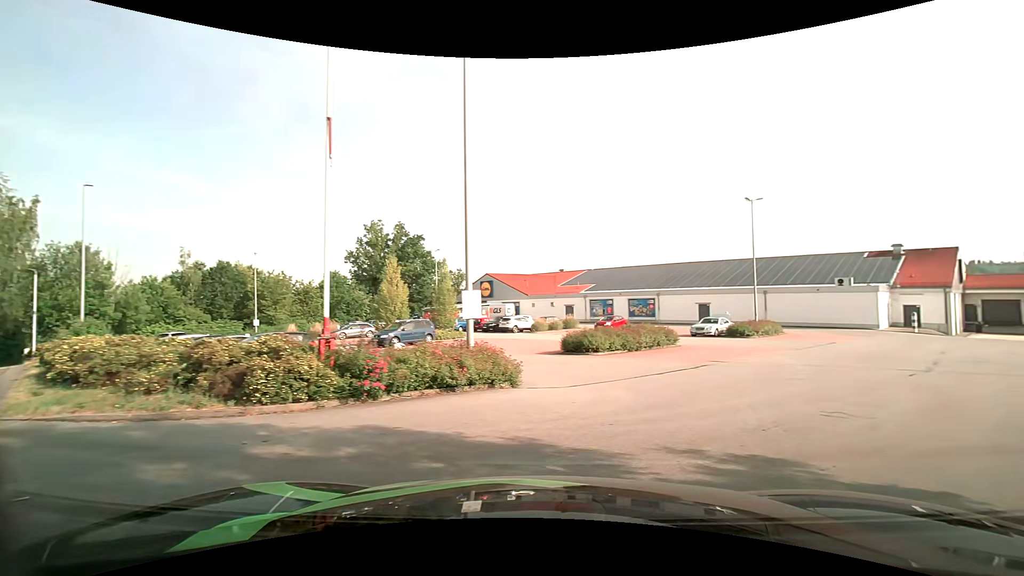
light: Day
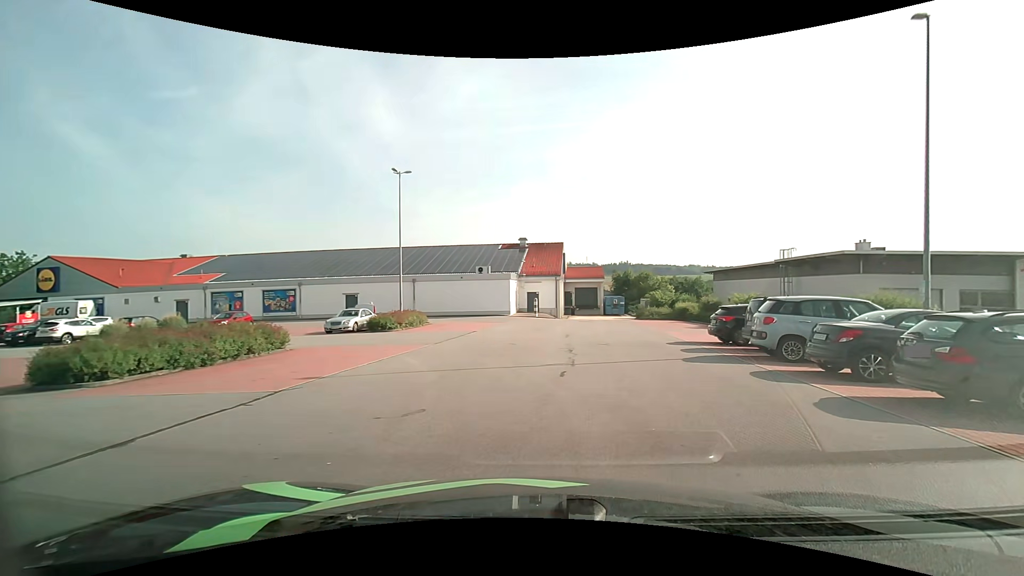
(+3.0, +7.5) m; +38°
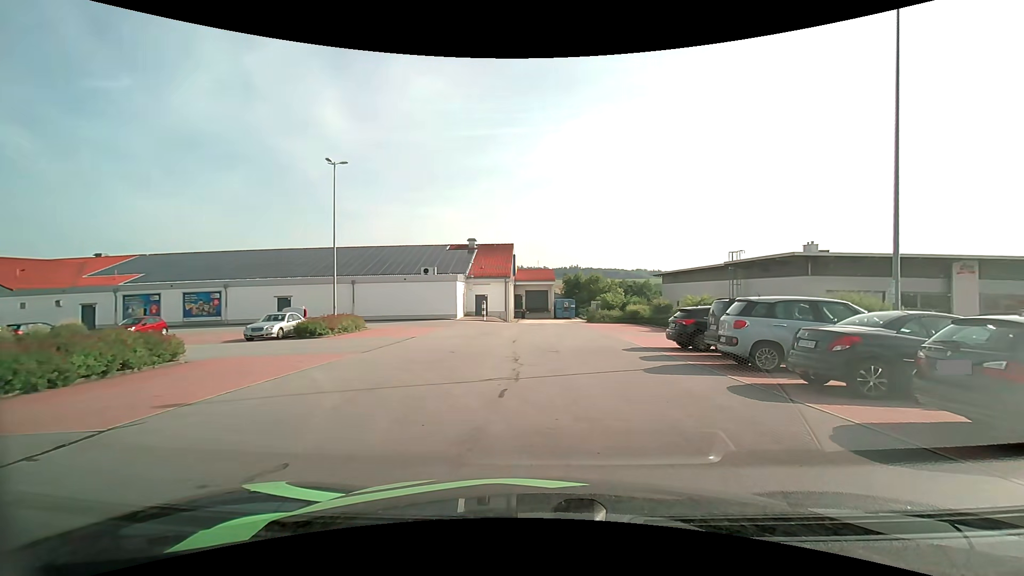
(+0.1, +2.2) m; +6°
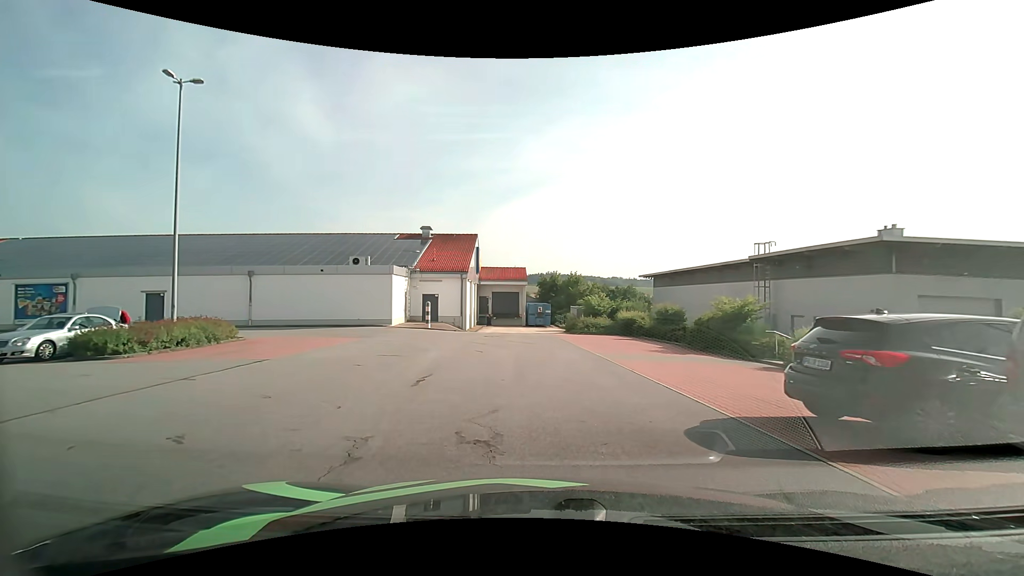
(+0.7, +10.7) m; +2°
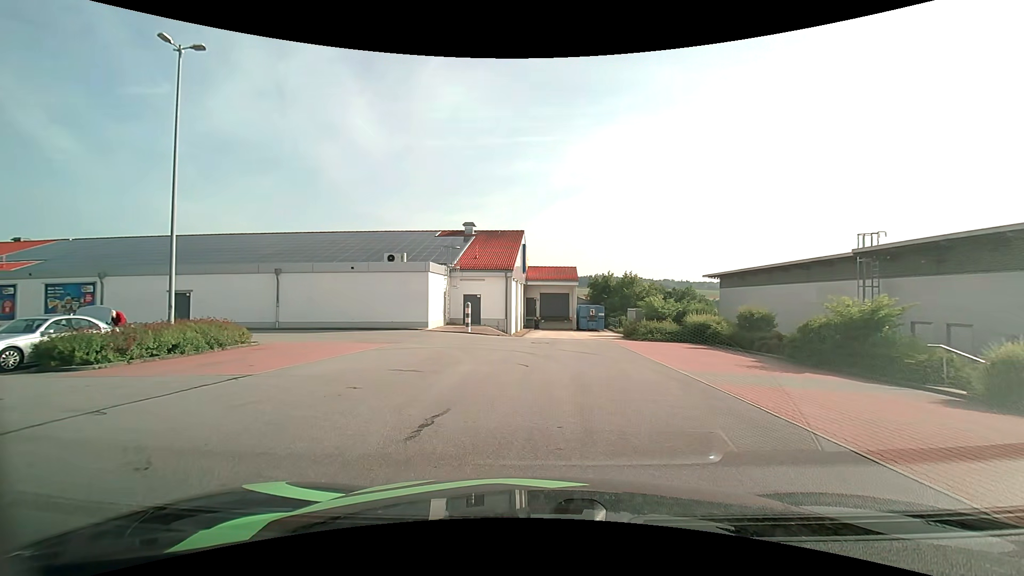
(-0.1, +3.7) m; -5°
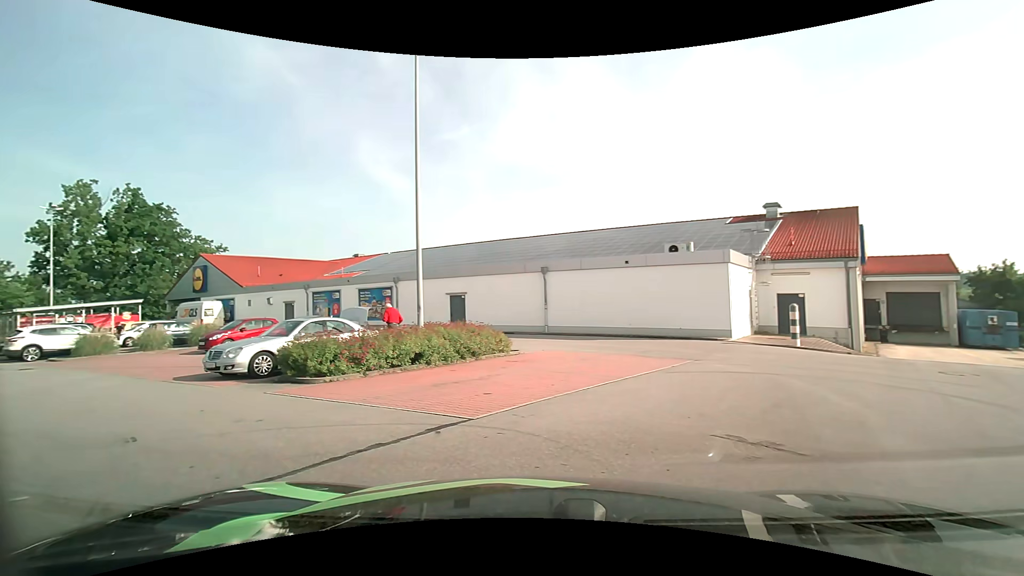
(-1.2, +5.7) m; -31°
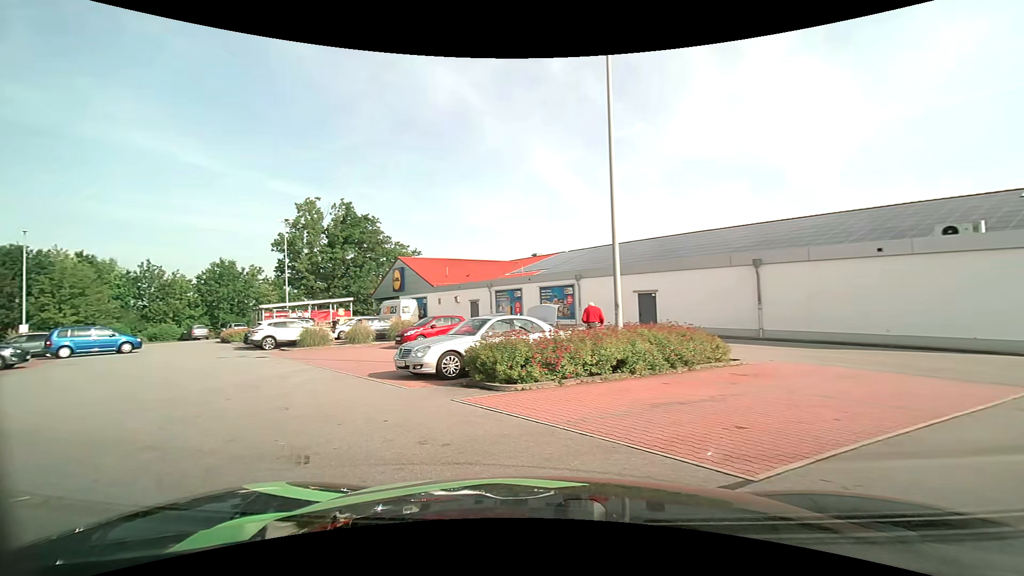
(-0.4, +2.2) m; -20°
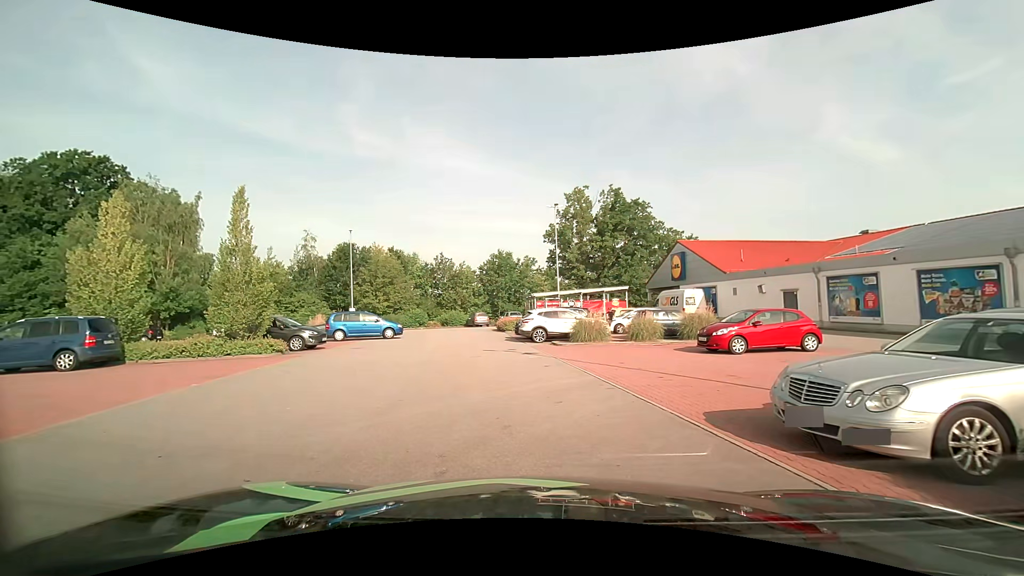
(-1.8, +6.0) m; -29°
(-1, +10) (-3, +20) (-4, +30) (-7, +39) (-15, +44) (-23, +38) (-24, +29) (-23, +19) (-22, +9) (-21, -1) m
